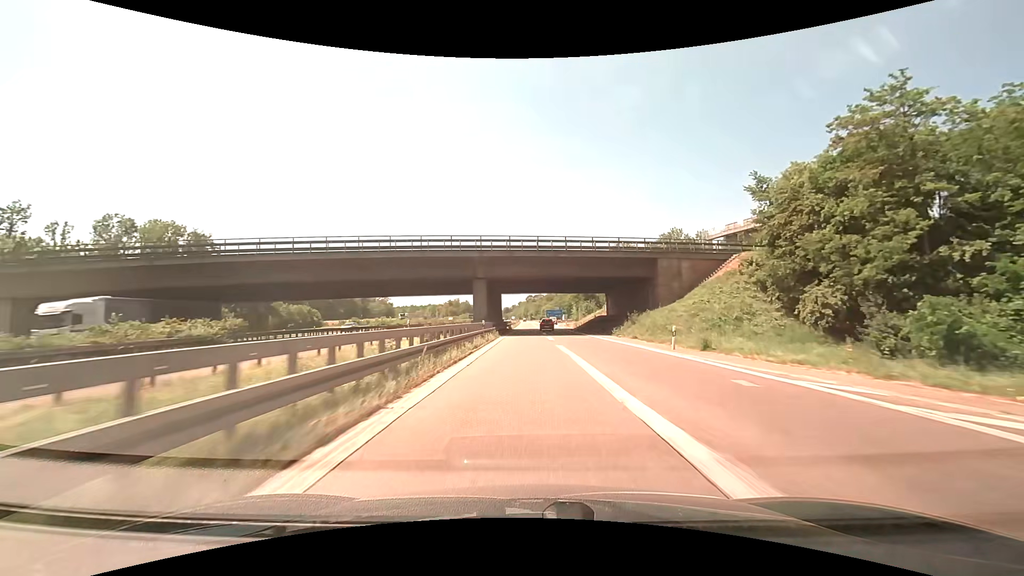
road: motorway_link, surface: asphalt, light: Day
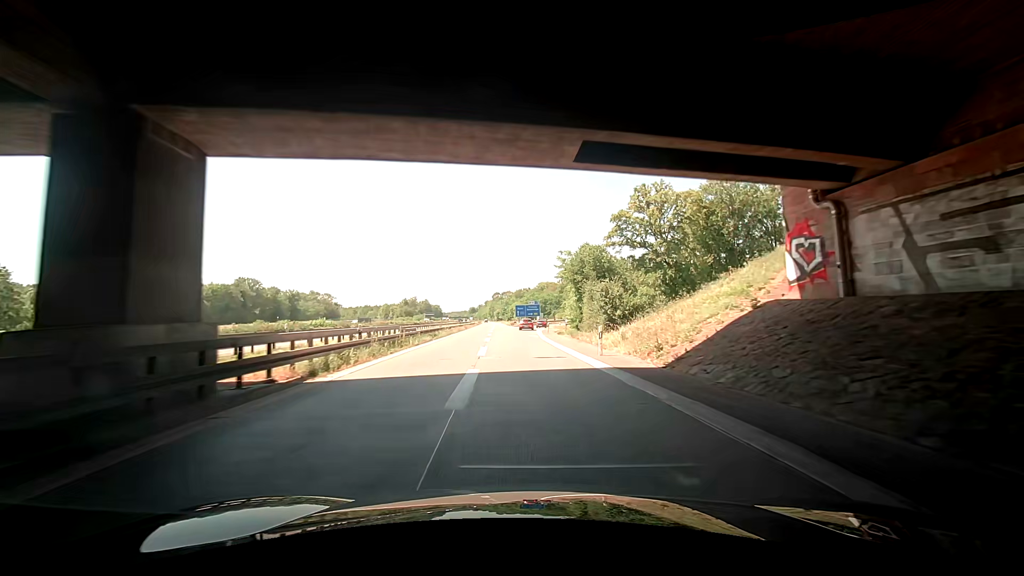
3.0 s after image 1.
(+2.3, +60.0) m; +5°
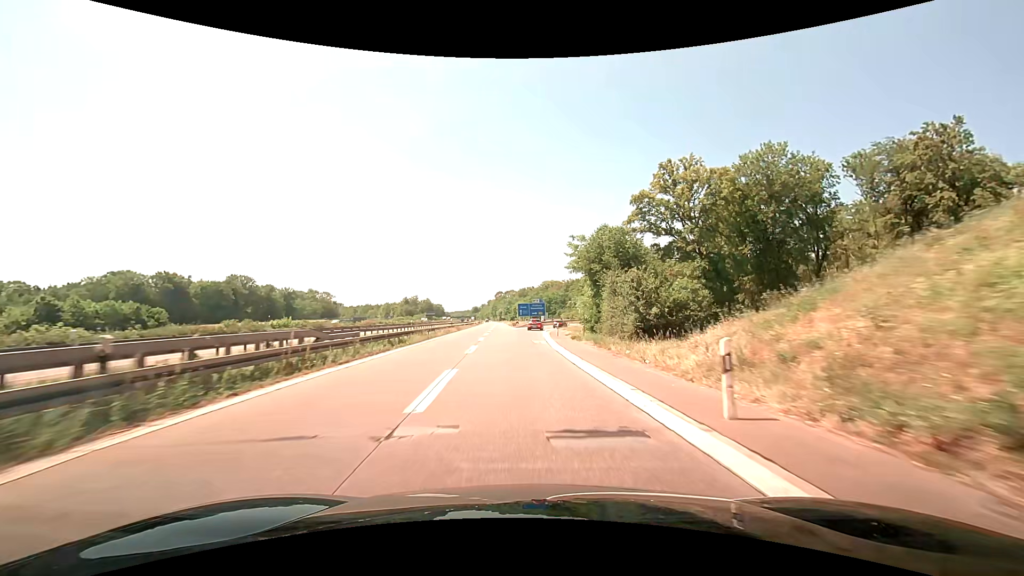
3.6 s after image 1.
(+0.1, +11.3) m; +1°
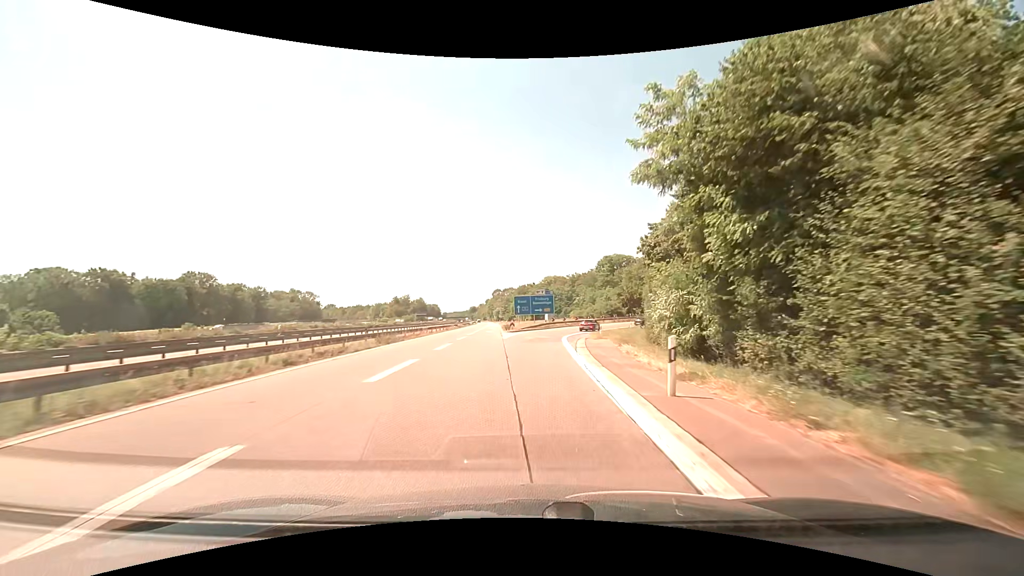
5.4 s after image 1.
(-1.6, +32.3) m; -3°
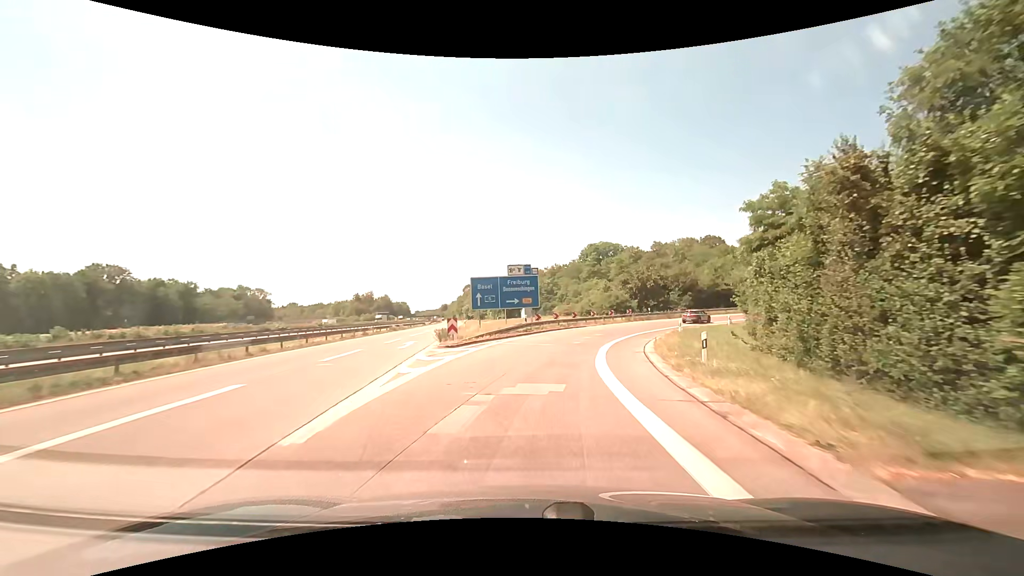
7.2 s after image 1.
(+0.4, +29.6) m; +2°
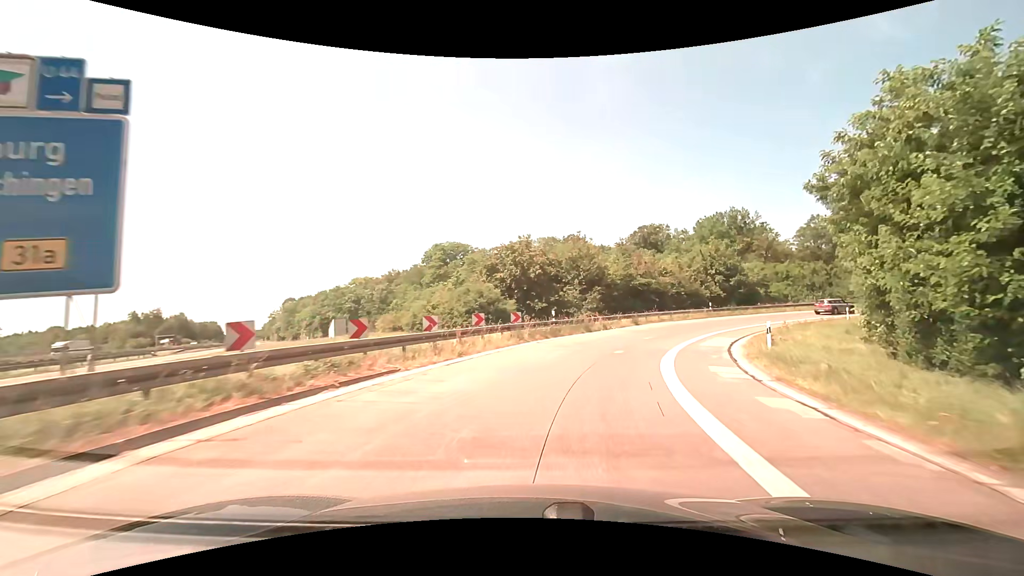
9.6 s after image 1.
(+4.3, +33.5) m; +17°
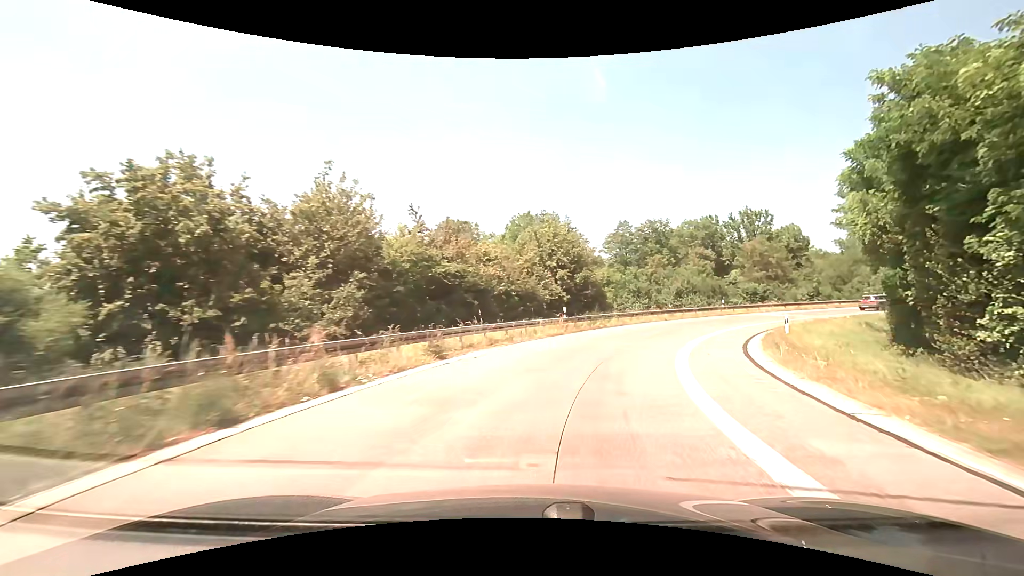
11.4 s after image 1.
(+4.3, +22.6) m; +22°
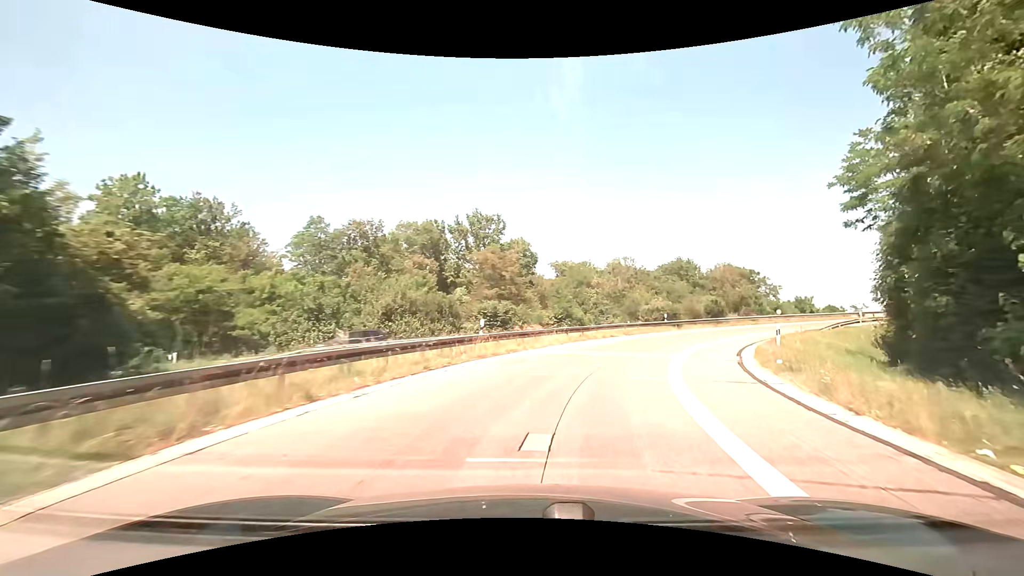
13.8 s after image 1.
(+8.0, +28.3) m; +32°
(+1, +10) (+4, +20) (+8, +29) (+14, +37) (+21, +43) (+30, +49) (+39, +53) (+49, +55) (+59, +55) (+68, +53) m
